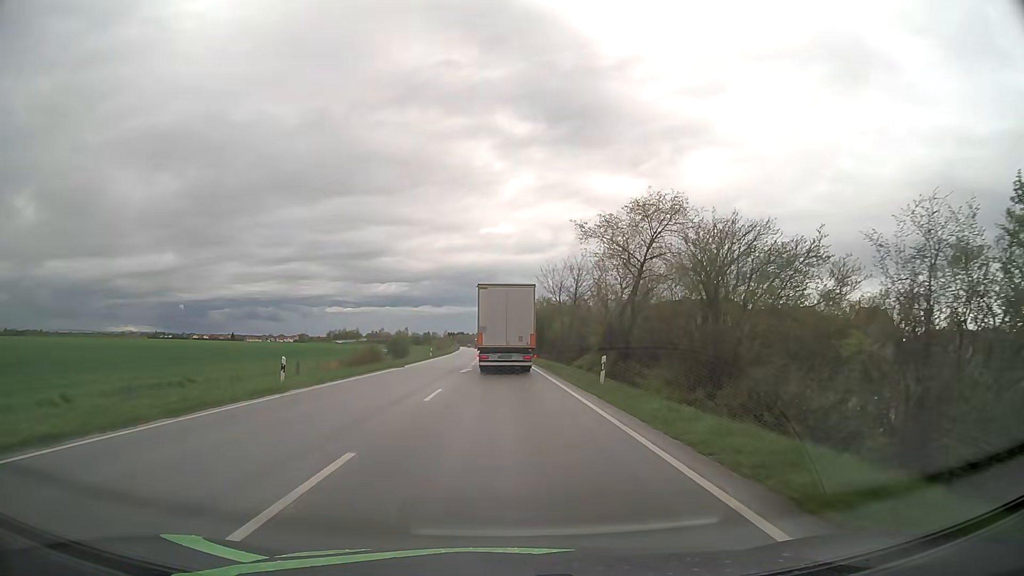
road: primary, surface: asphalt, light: Day
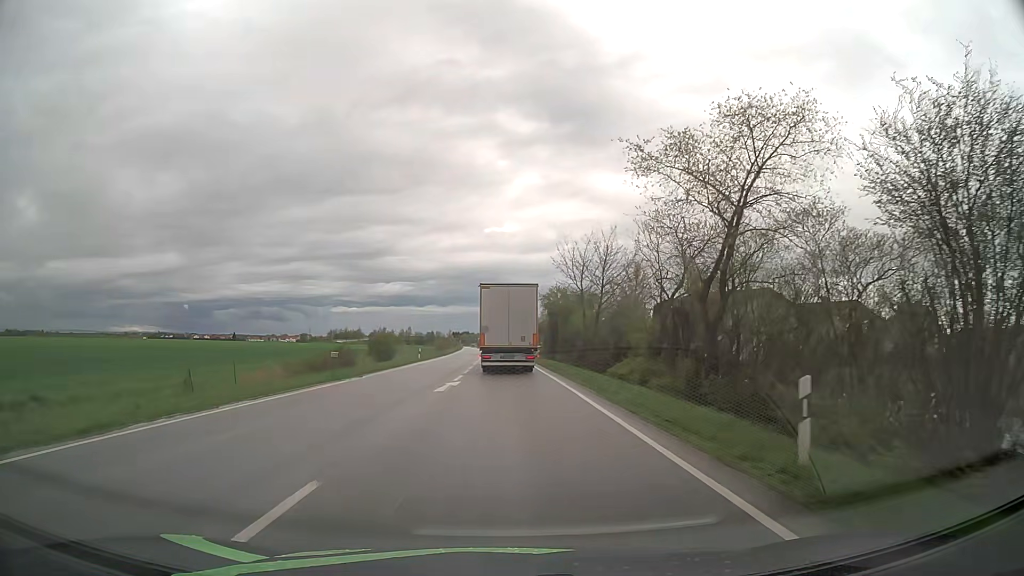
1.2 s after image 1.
(-0.2, +14.0) m; -1°
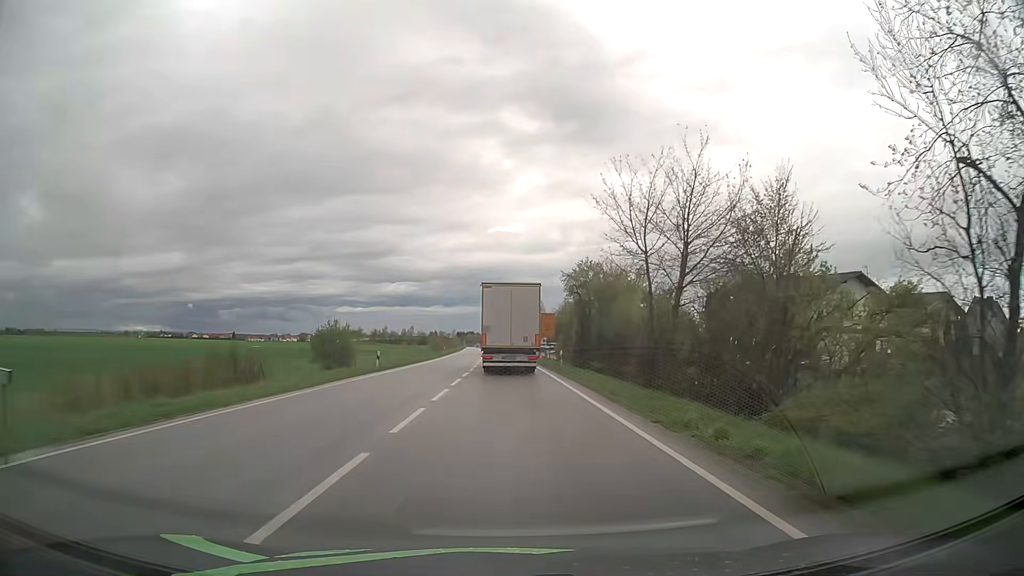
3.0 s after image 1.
(-0.1, +20.9) m; -1°
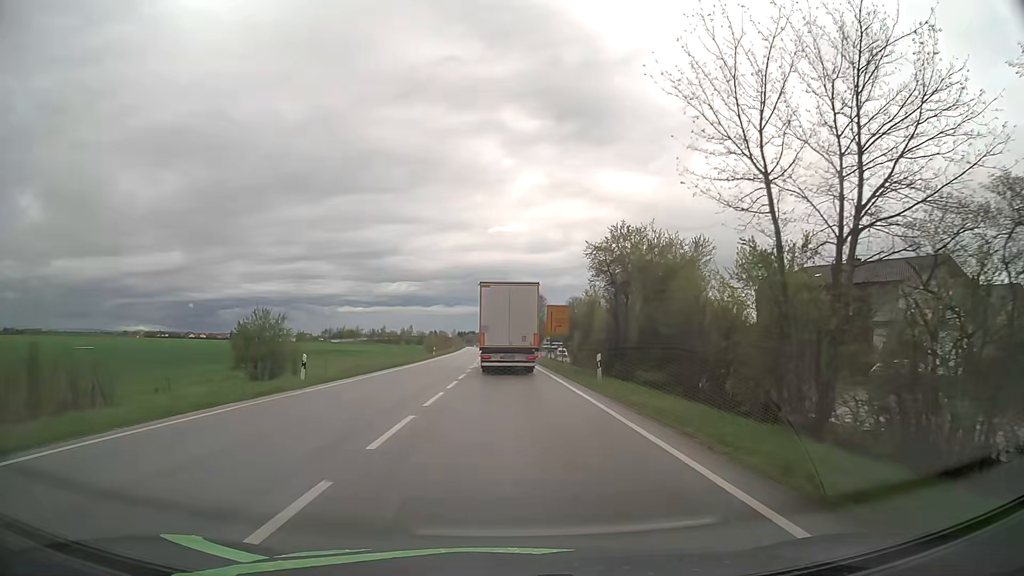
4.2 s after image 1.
(0.0, +13.8) m; 0°
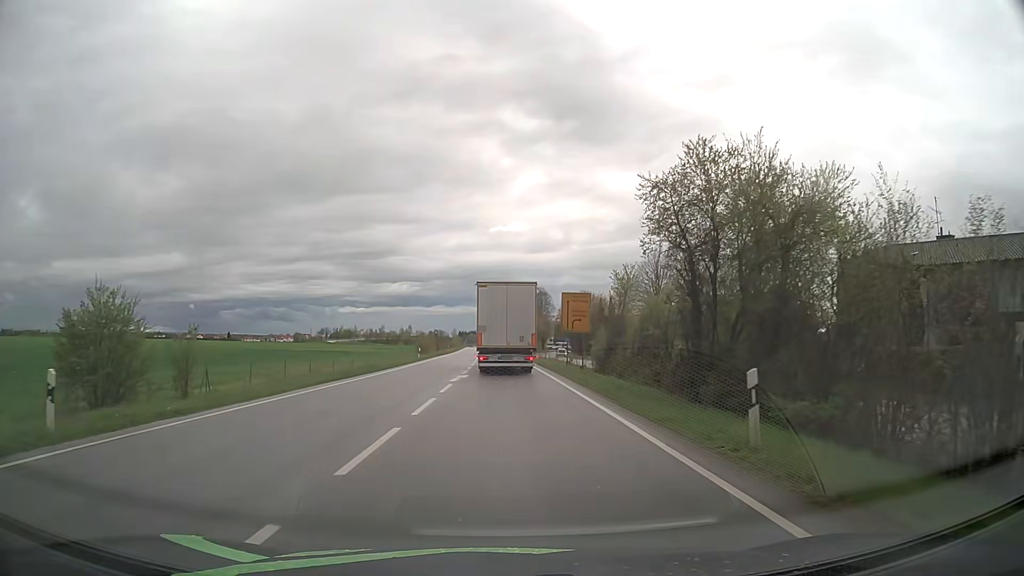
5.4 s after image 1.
(0.0, +13.7) m; 0°
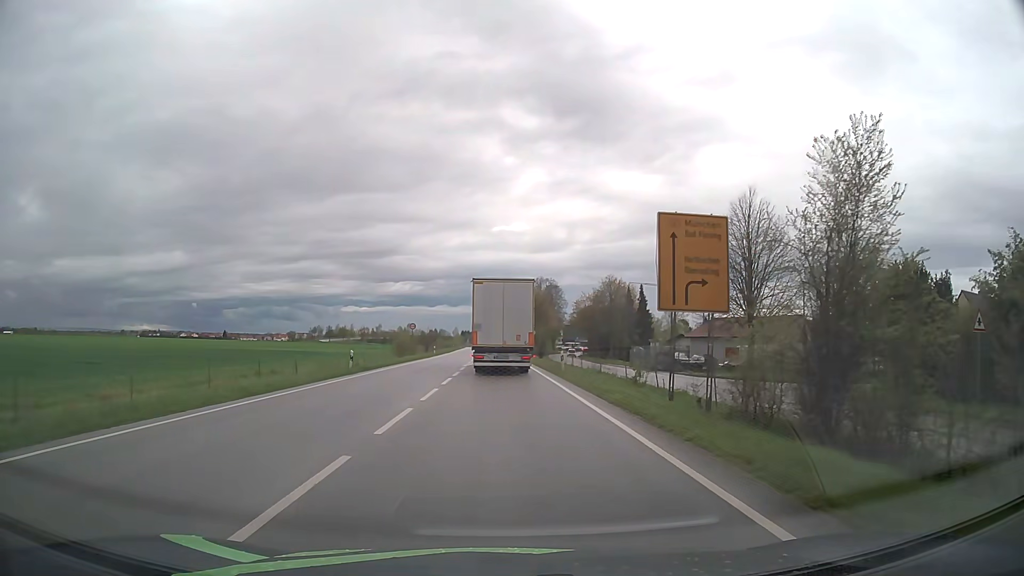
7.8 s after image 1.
(-0.1, +26.9) m; 0°
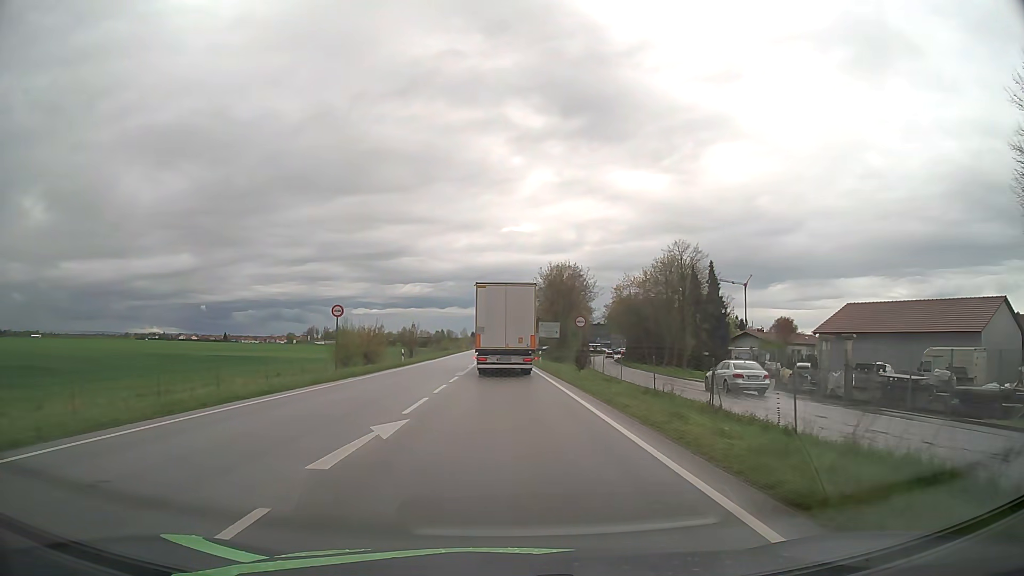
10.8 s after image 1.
(-0.2, +32.8) m; -1°
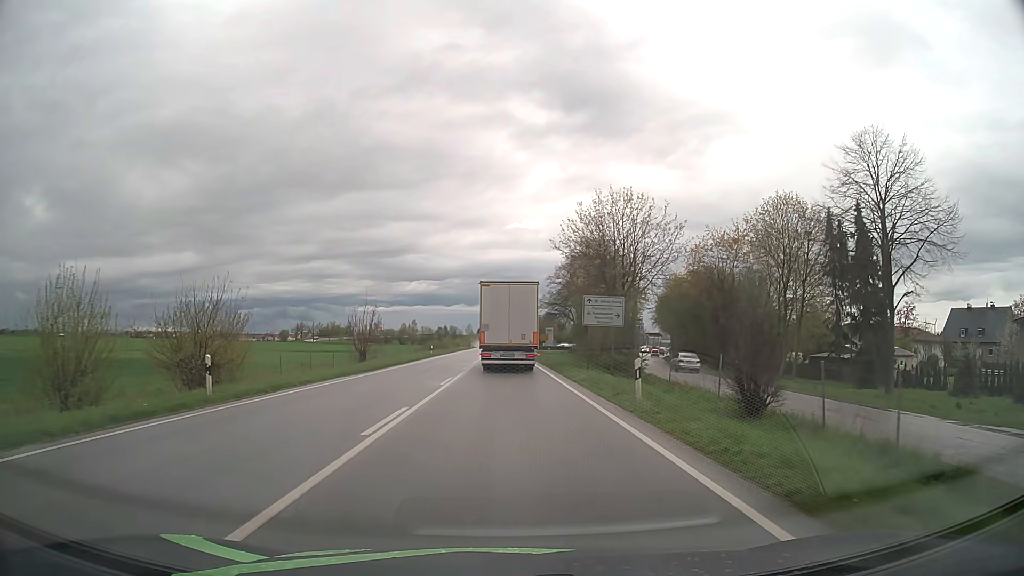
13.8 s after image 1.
(-0.2, +33.6) m; -1°
